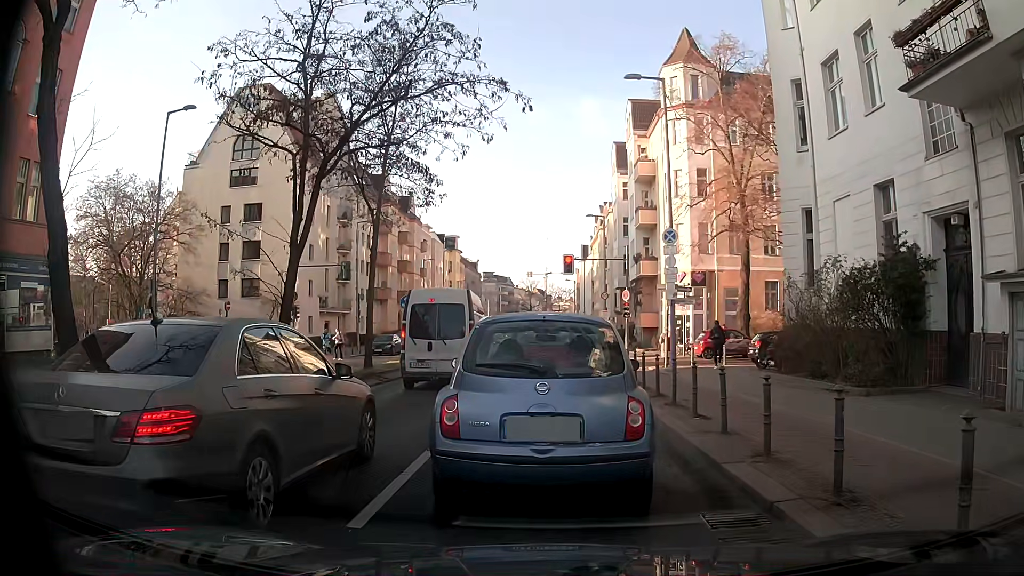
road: secondary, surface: asphalt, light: Day
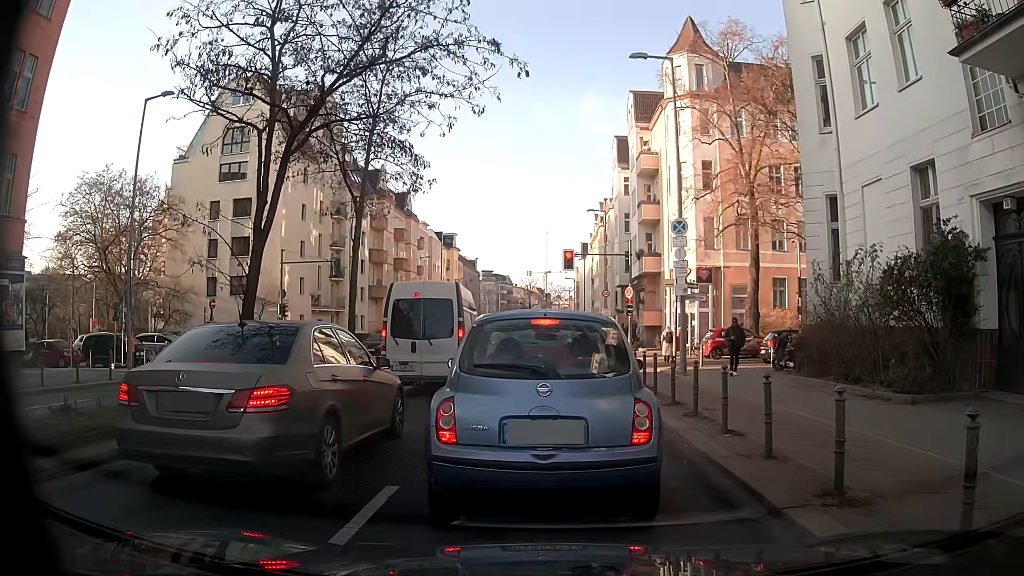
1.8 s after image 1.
(0.0, +1.8) m; -1°
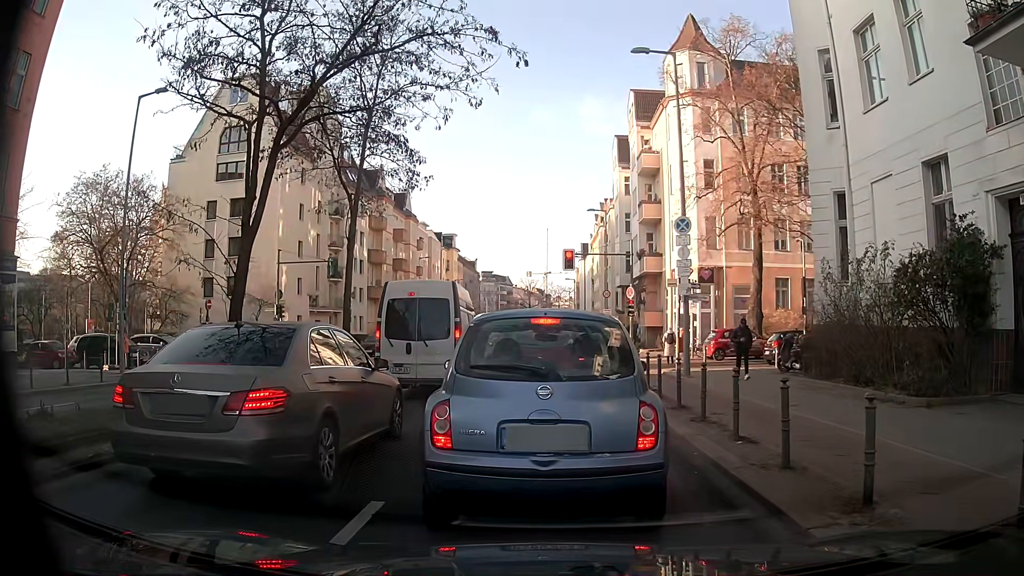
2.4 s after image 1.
(0.0, +0.5) m; 0°
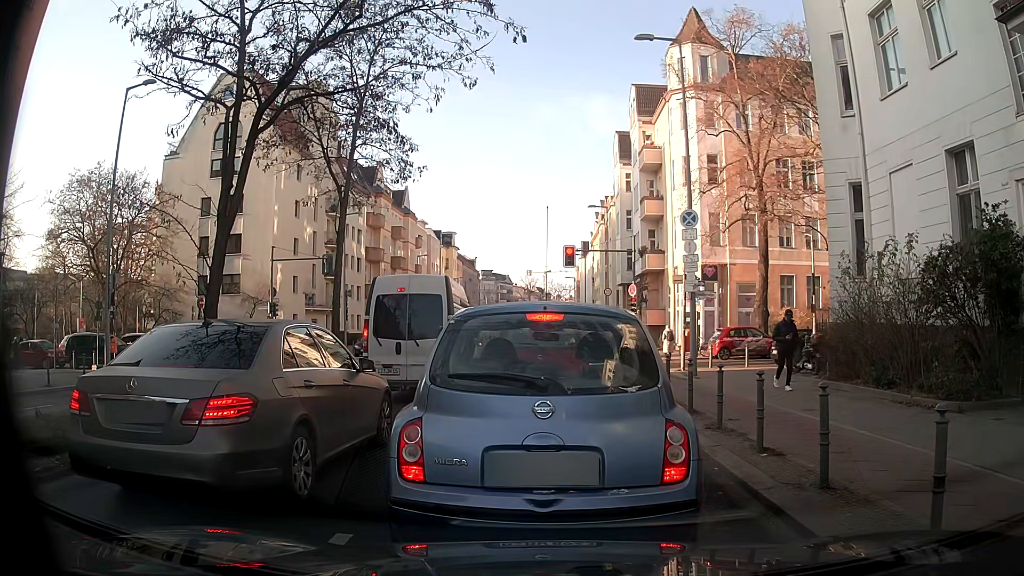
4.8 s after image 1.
(0.0, +1.0) m; 0°
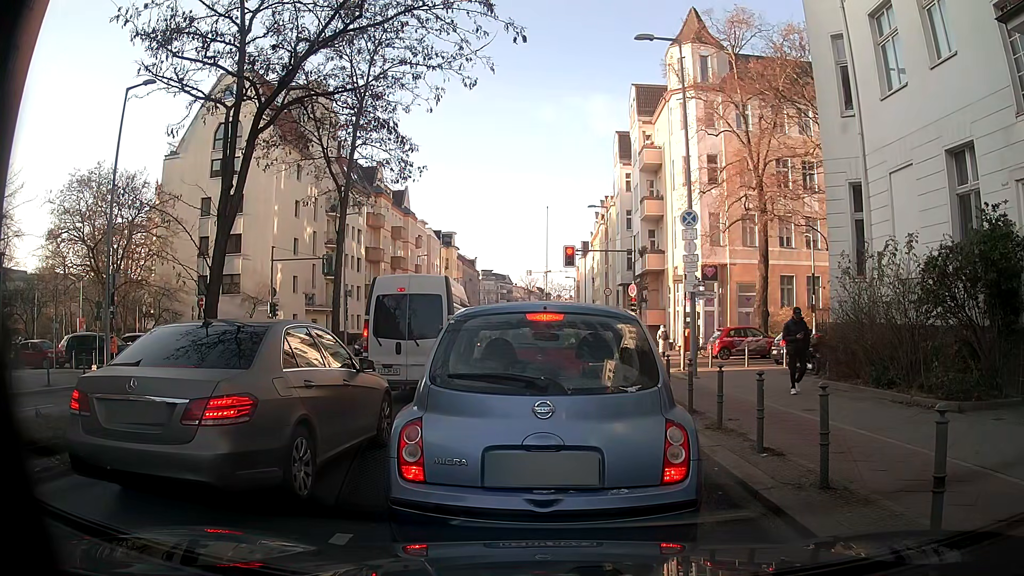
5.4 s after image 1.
(0.0, 0.0) m; 0°
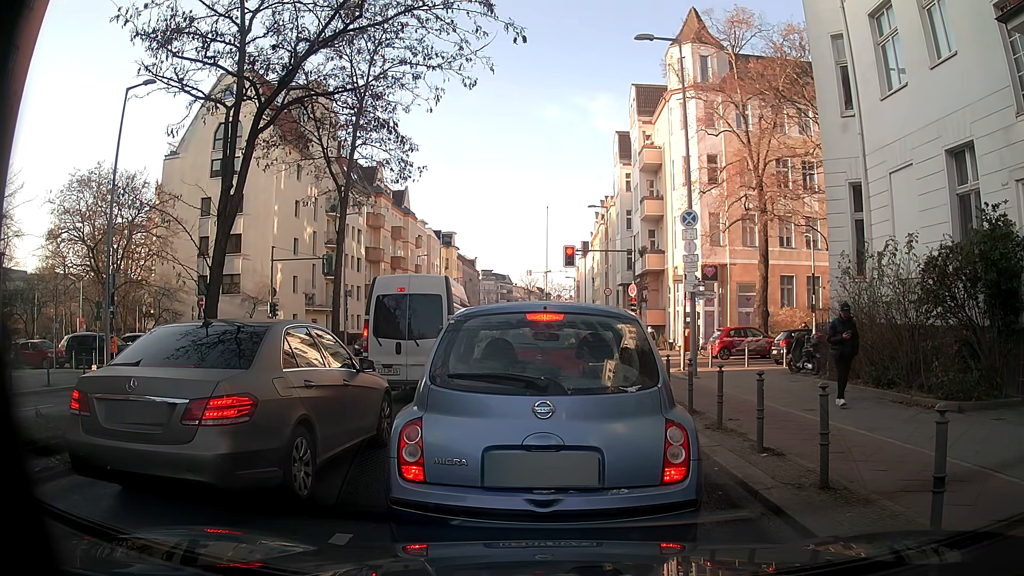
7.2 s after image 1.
(0.0, 0.0) m; 0°
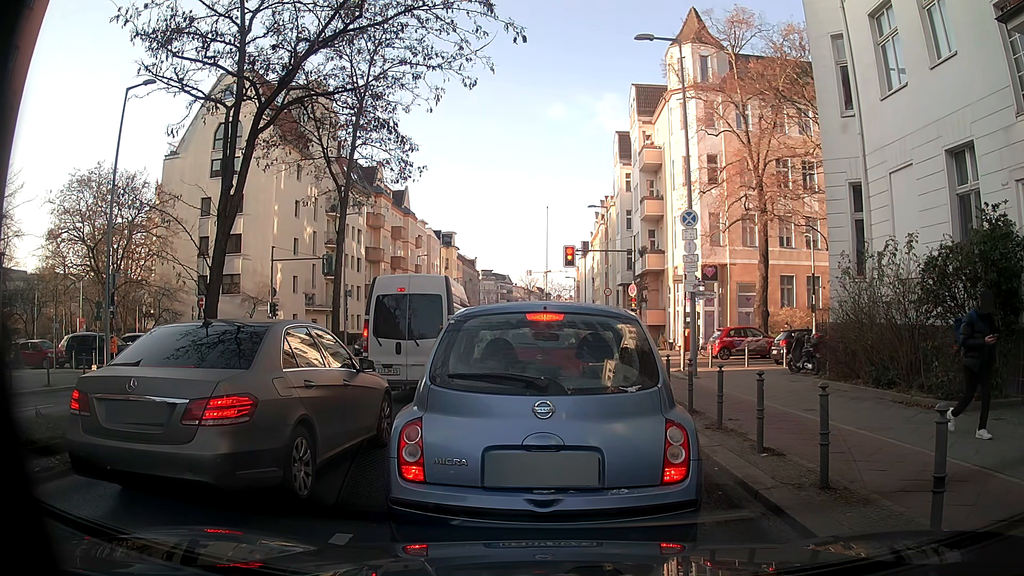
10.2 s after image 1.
(0.0, 0.0) m; 0°
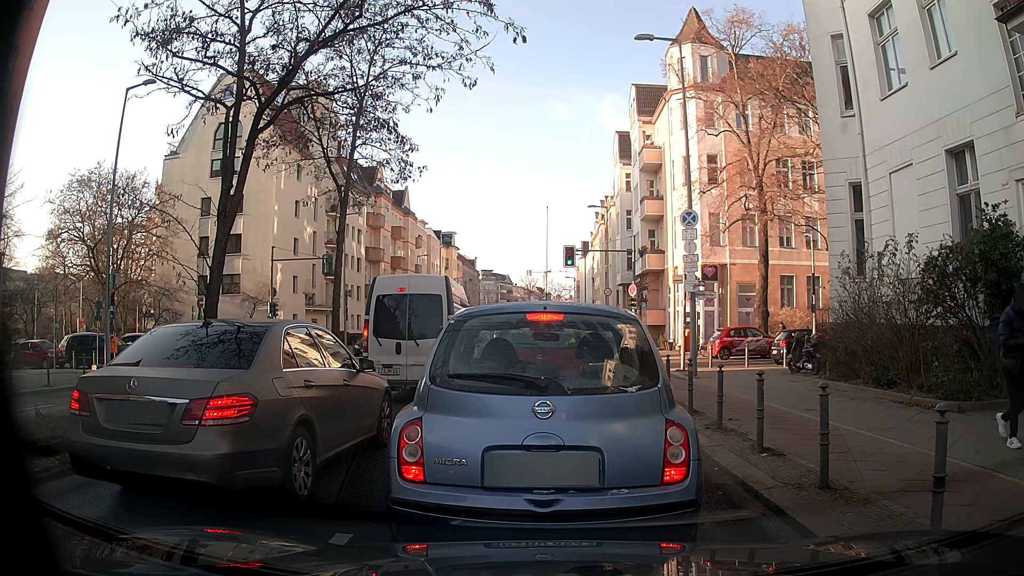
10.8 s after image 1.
(0.0, 0.0) m; 0°
(0, +10) (+1, +20) (+1, +30) (+2, +40) (+2, +50) (+1, +60) (+1, +70) (+1, +80) (+2, +90) (+2, +100) m
